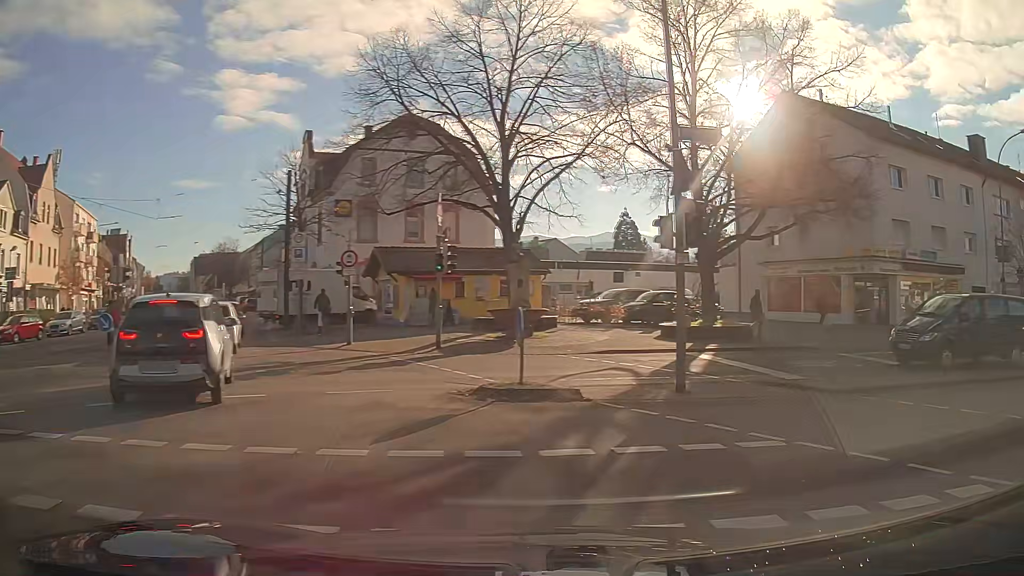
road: tertiary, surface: asphalt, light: Day
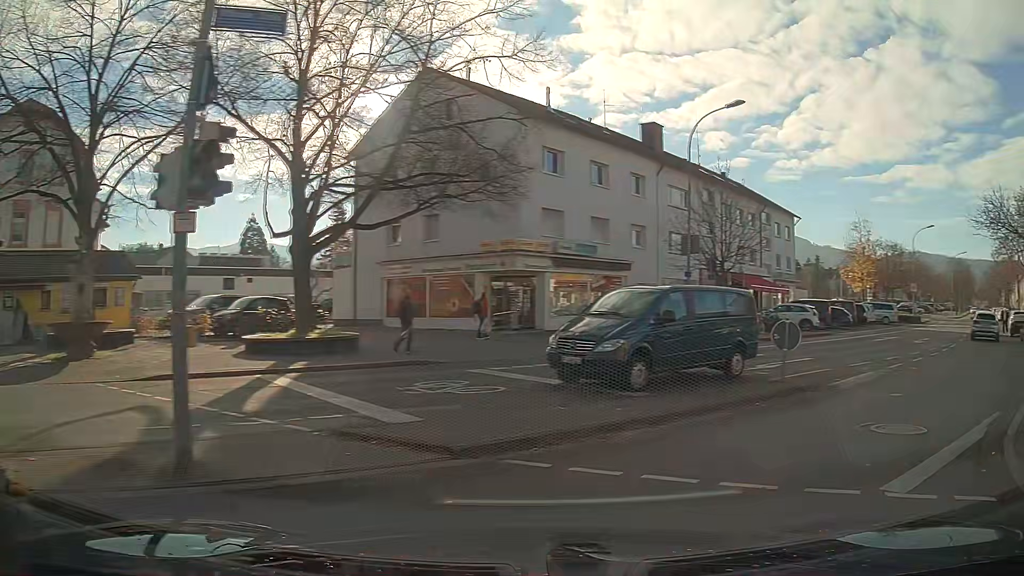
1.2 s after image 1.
(+1.4, +5.0) m; +31°
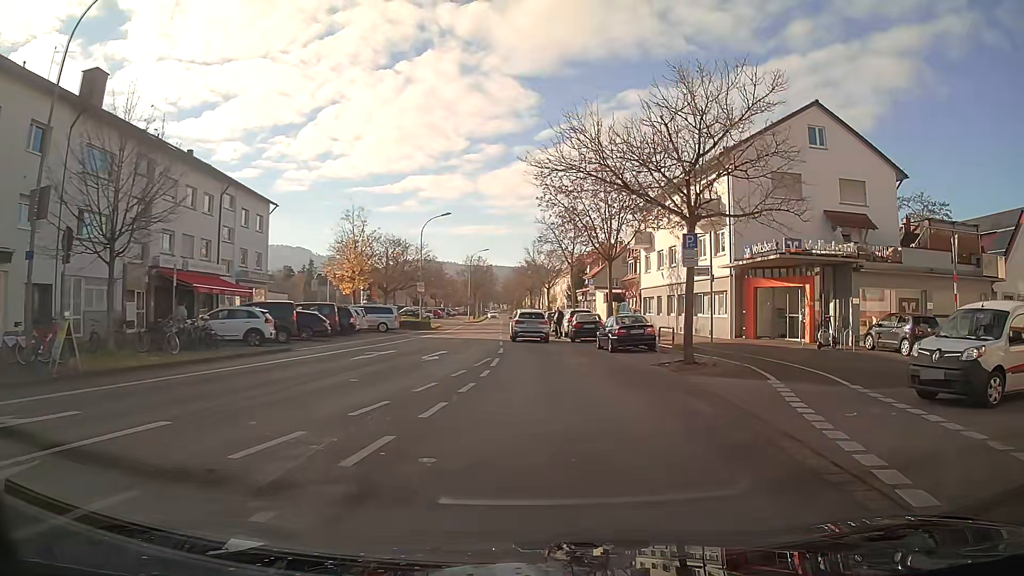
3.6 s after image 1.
(+4.8, +11.6) m; +35°
